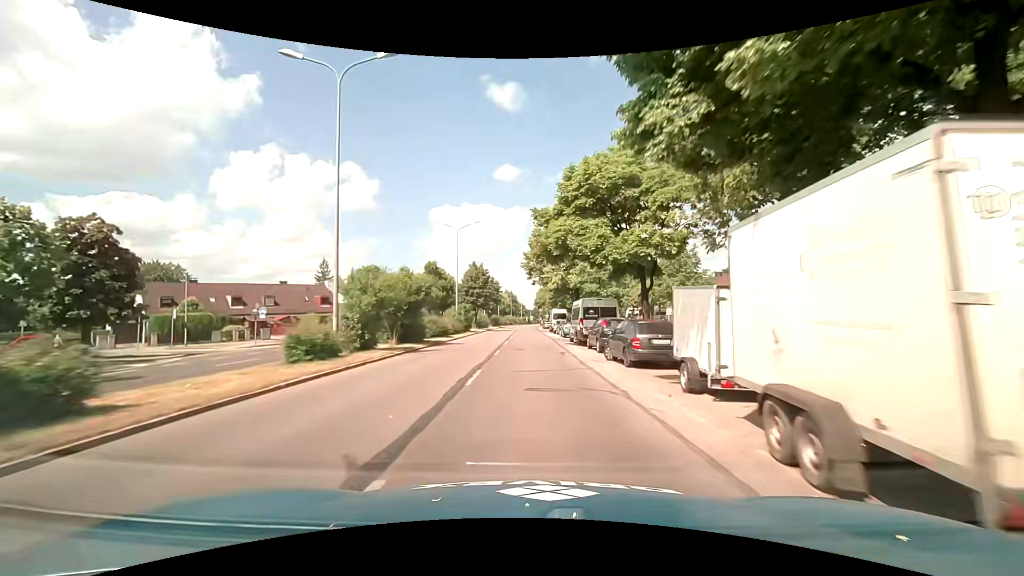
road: primary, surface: asphalt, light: Day
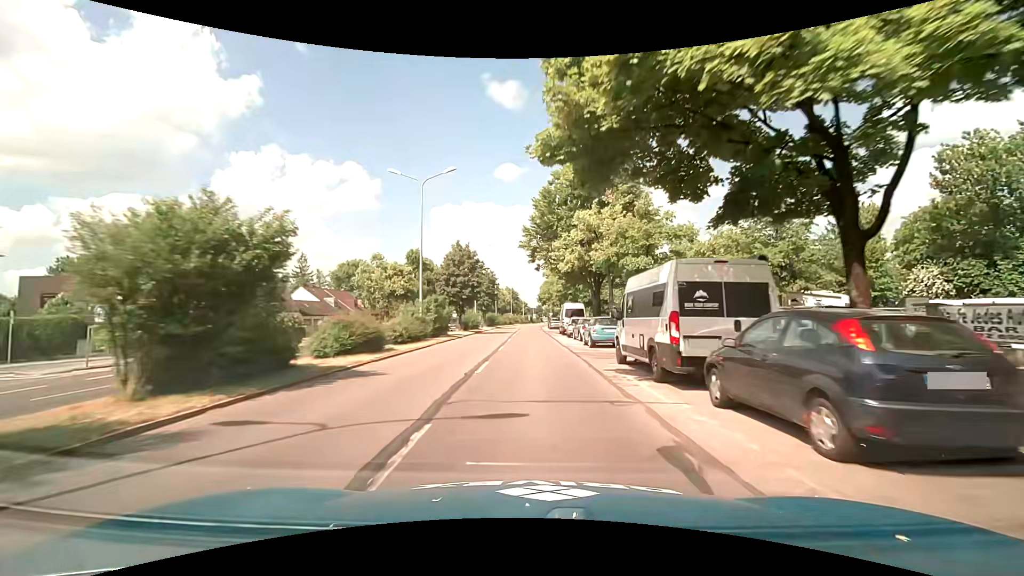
(+0.1, +15.9) m; 0°
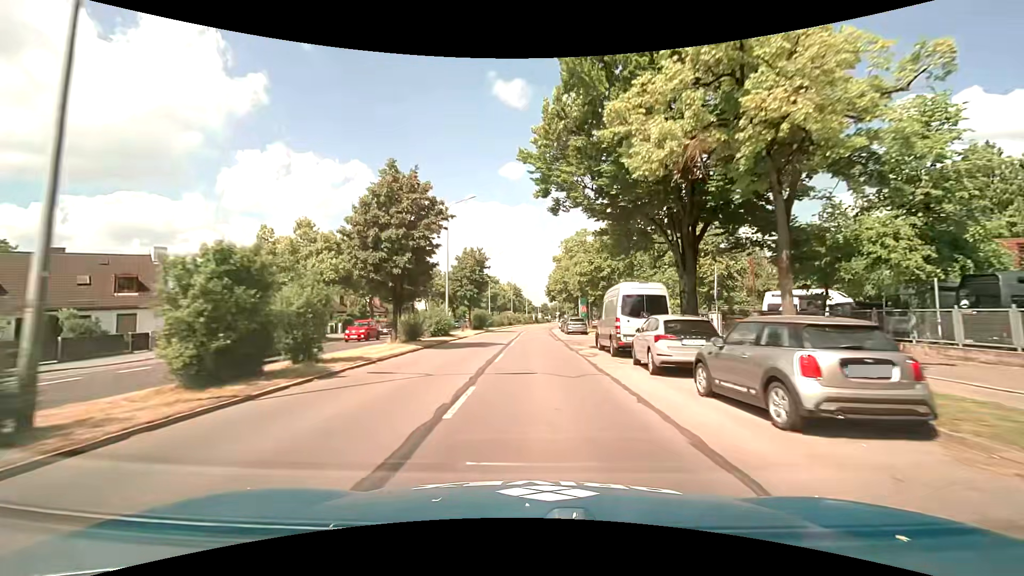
(0.0, +23.4) m; 0°
(0, +10) (0, +20) (0, +30) (+1, +40) (+1, +50) (+1, +60) (+2, +70) (+2, +80) (+3, +90) (+4, +100) m
